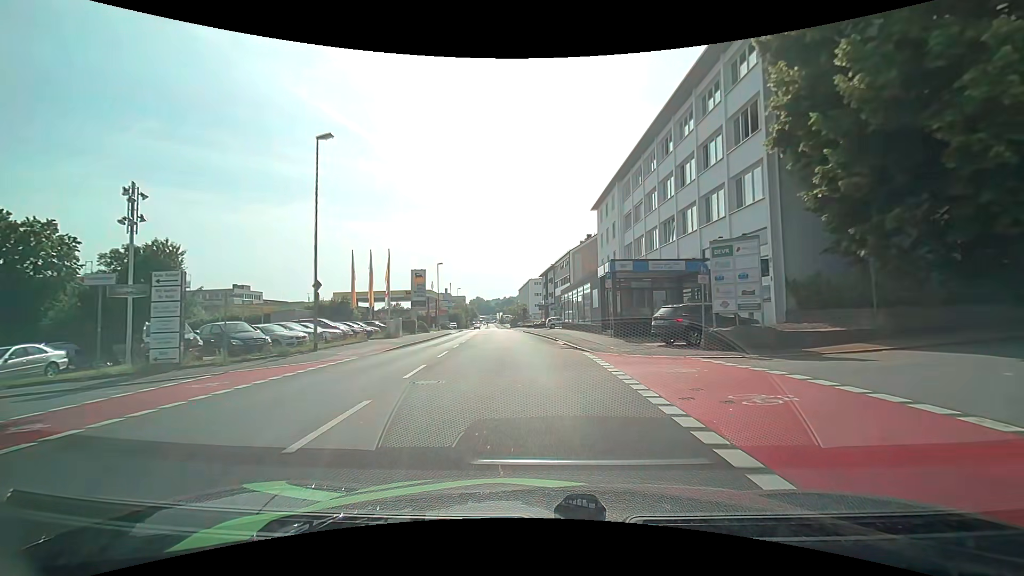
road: tertiary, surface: asphalt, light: Day
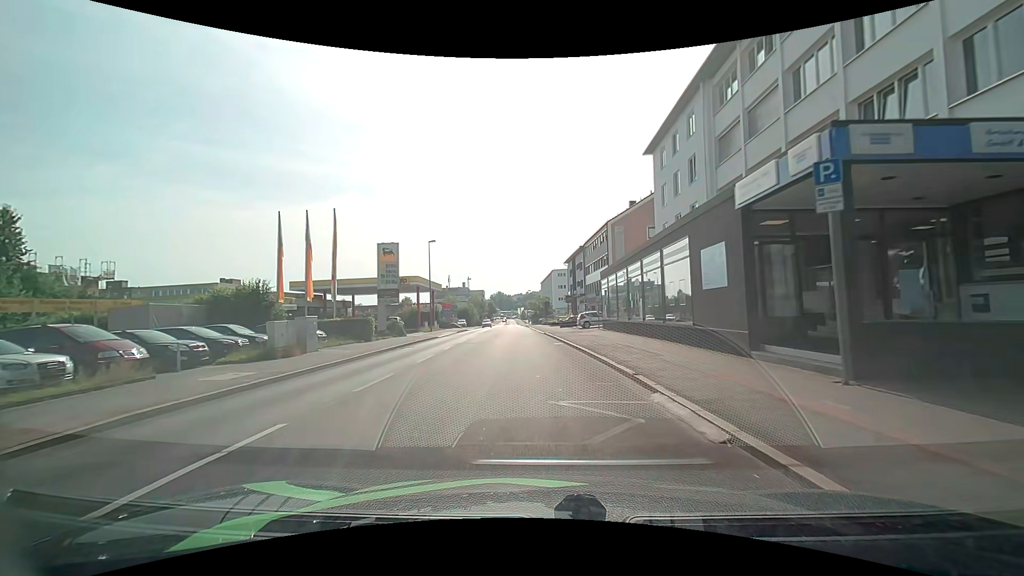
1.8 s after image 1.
(-0.3, +19.7) m; -2°
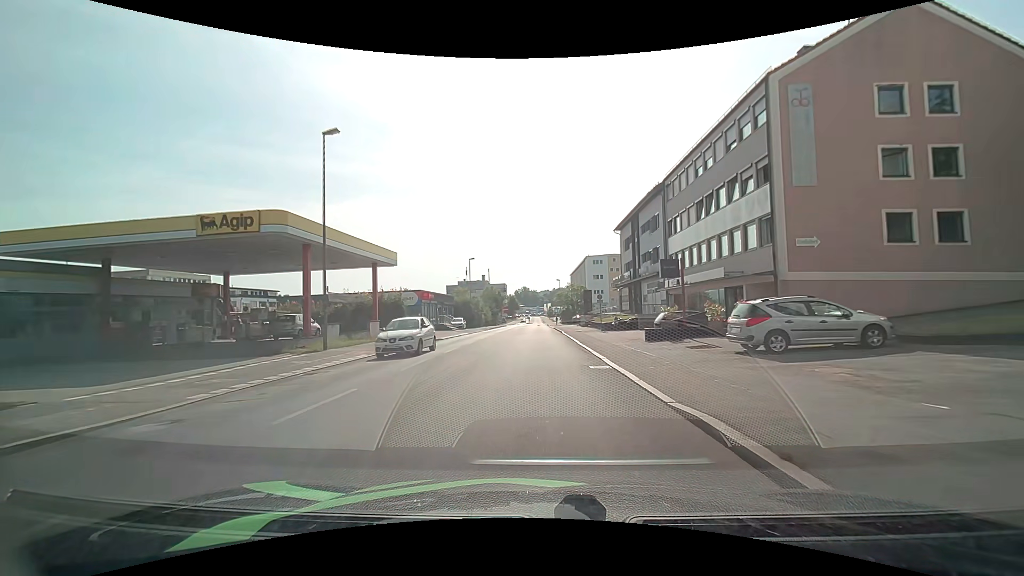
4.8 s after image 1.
(-1.1, +33.5) m; -3°
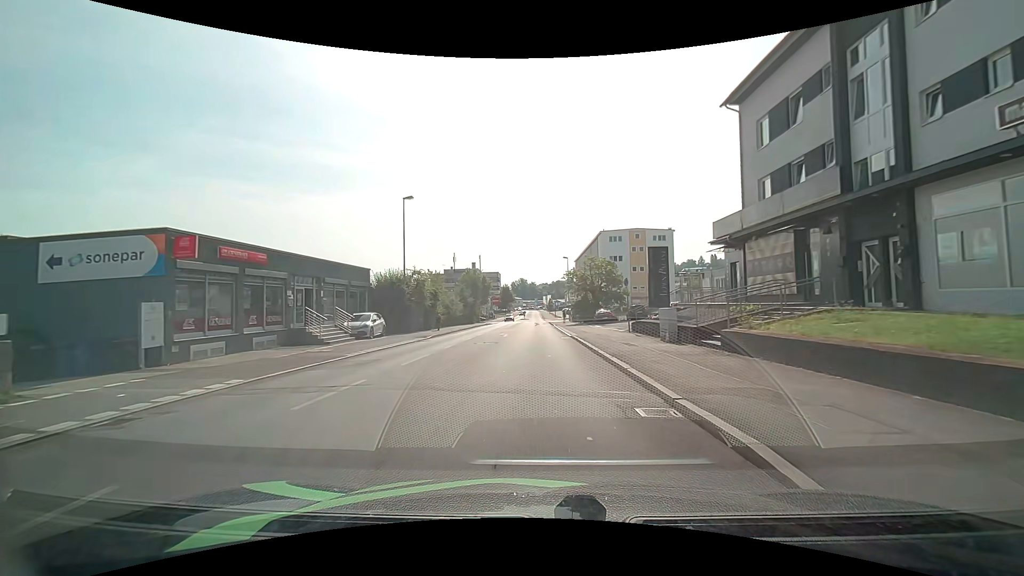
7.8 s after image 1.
(-0.3, +35.8) m; 0°
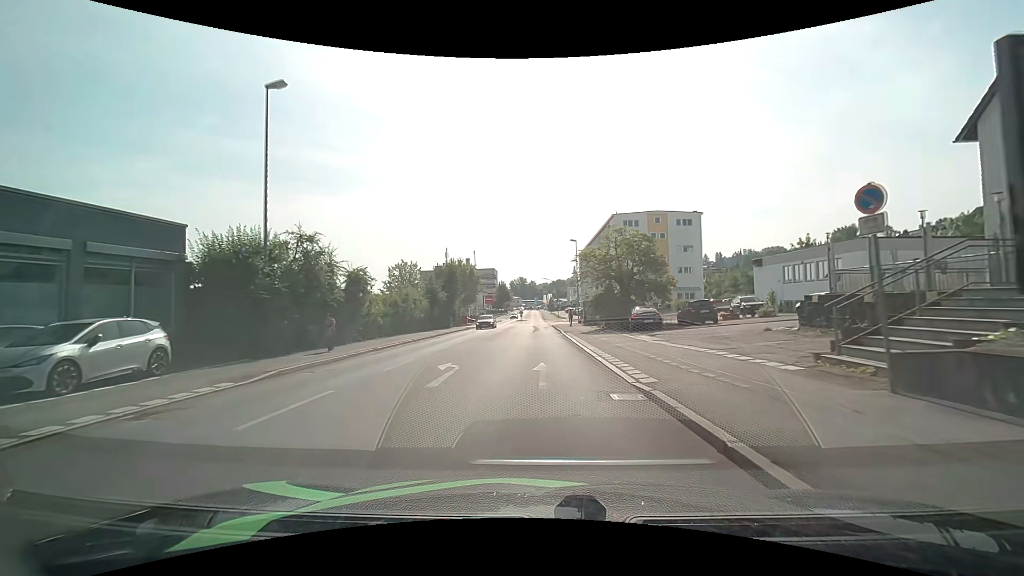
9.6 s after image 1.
(+0.1, +19.0) m; 0°
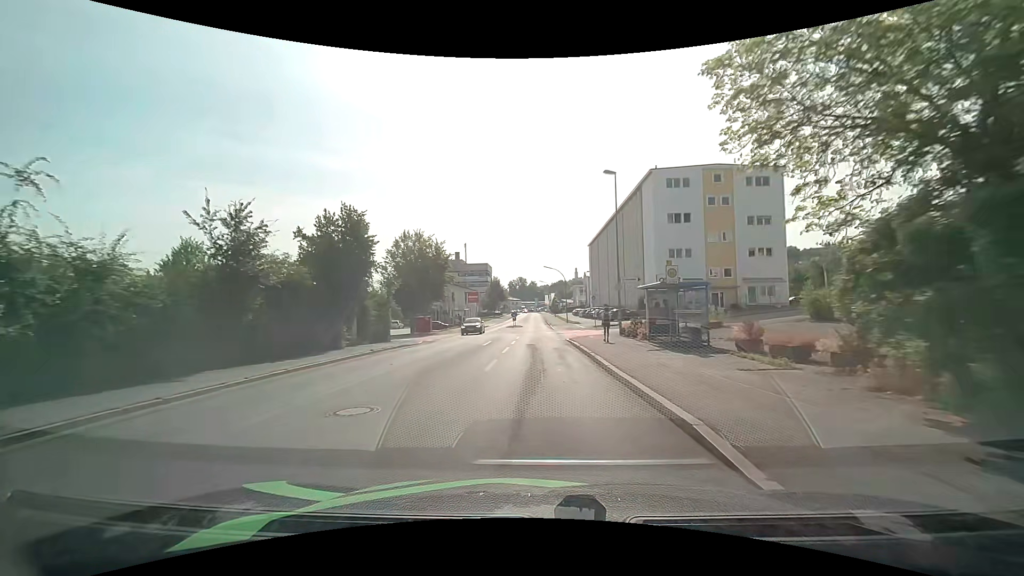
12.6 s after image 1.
(0.0, +30.6) m; 0°
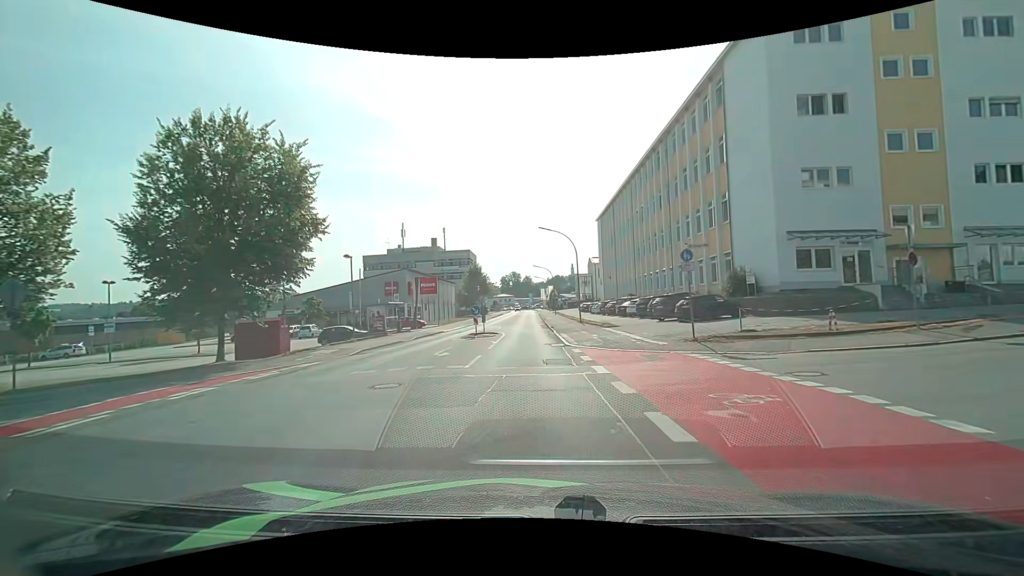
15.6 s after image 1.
(+0.4, +32.8) m; 0°
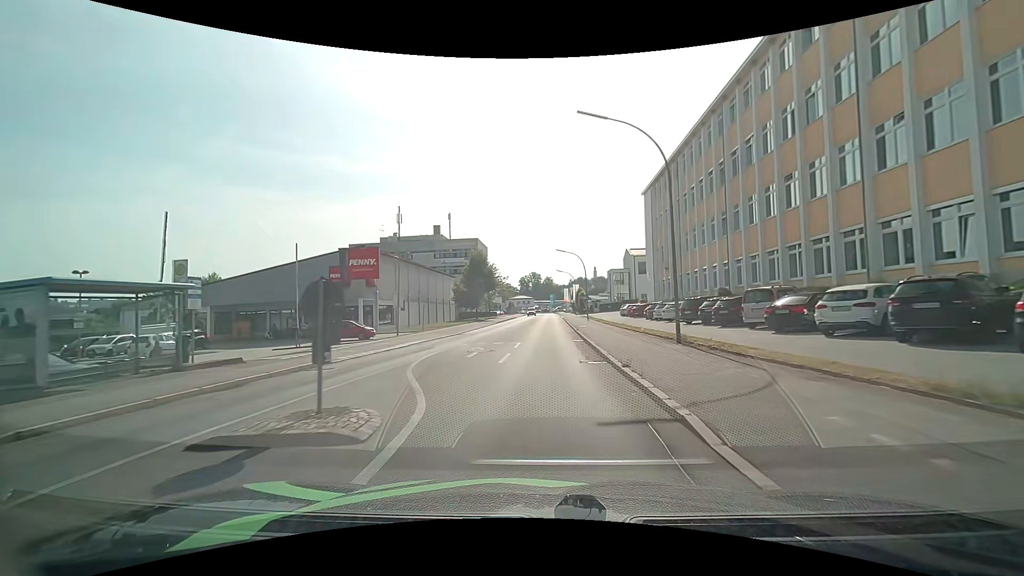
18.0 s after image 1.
(-0.4, +26.6) m; -2°
(0, +10) (0, +20) (0, +30) (+1, +40) (+1, +50) (+1, +60) (+2, +70) (+2, +80) (+2, +90) (+3, +100) m
